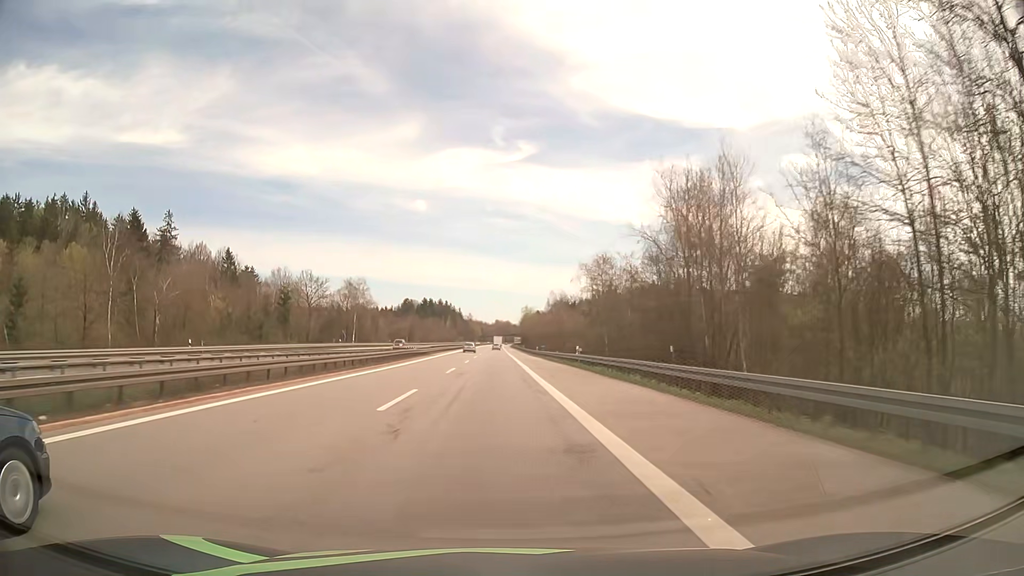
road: motorway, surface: asphalt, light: Day
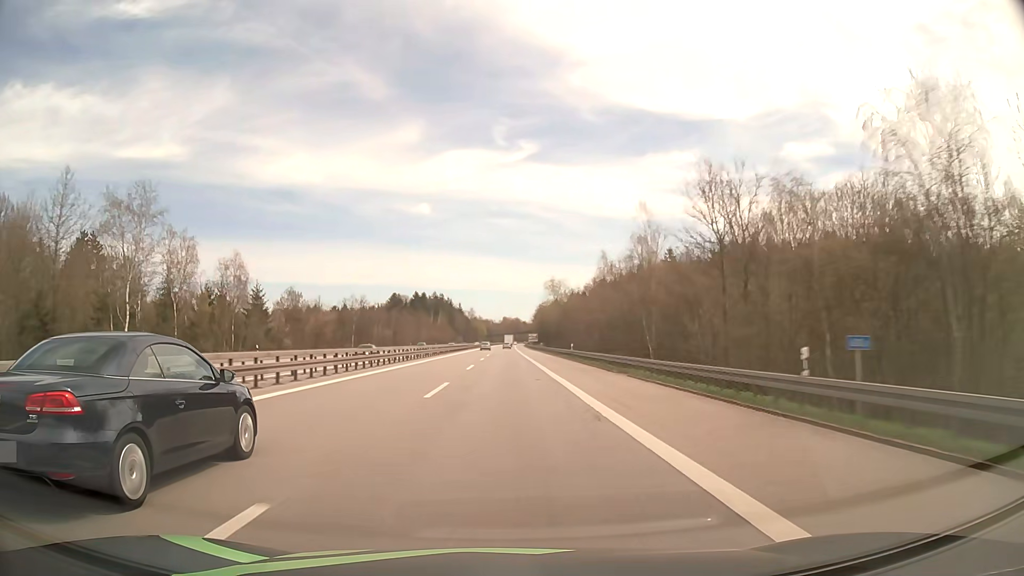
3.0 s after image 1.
(-1.1, +85.2) m; -1°
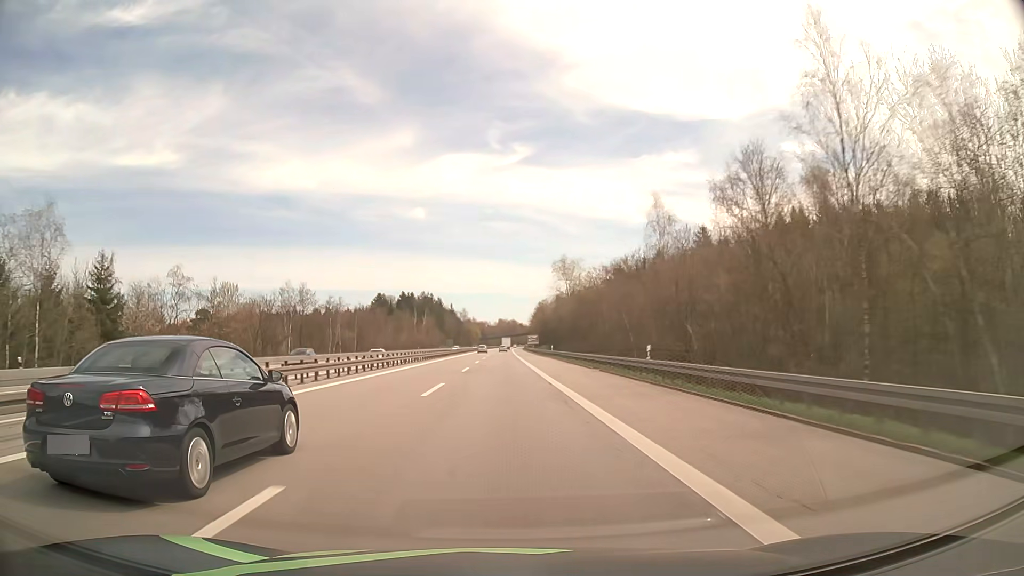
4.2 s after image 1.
(+0.2, +34.3) m; 0°
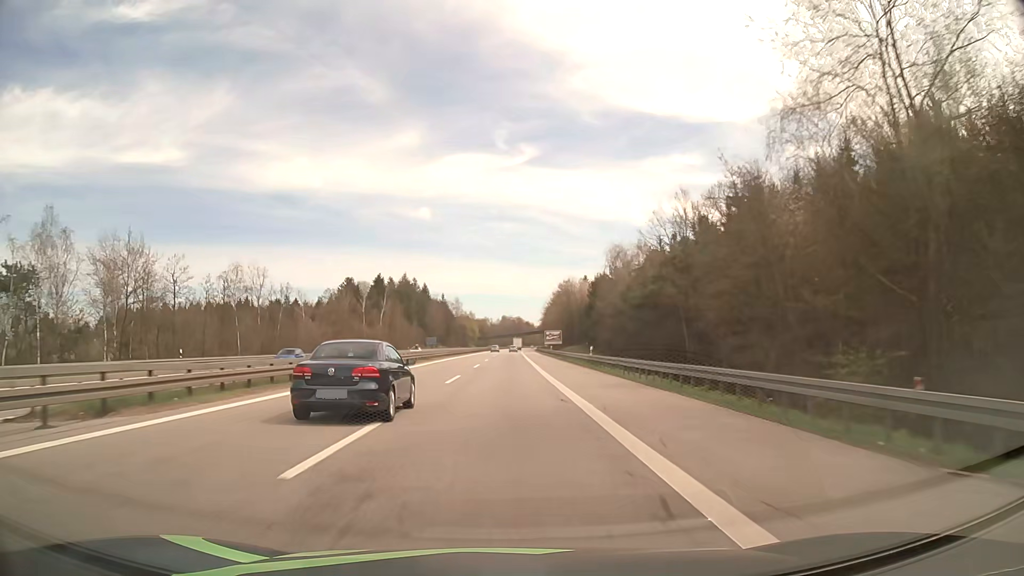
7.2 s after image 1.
(-0.3, +81.7) m; 0°
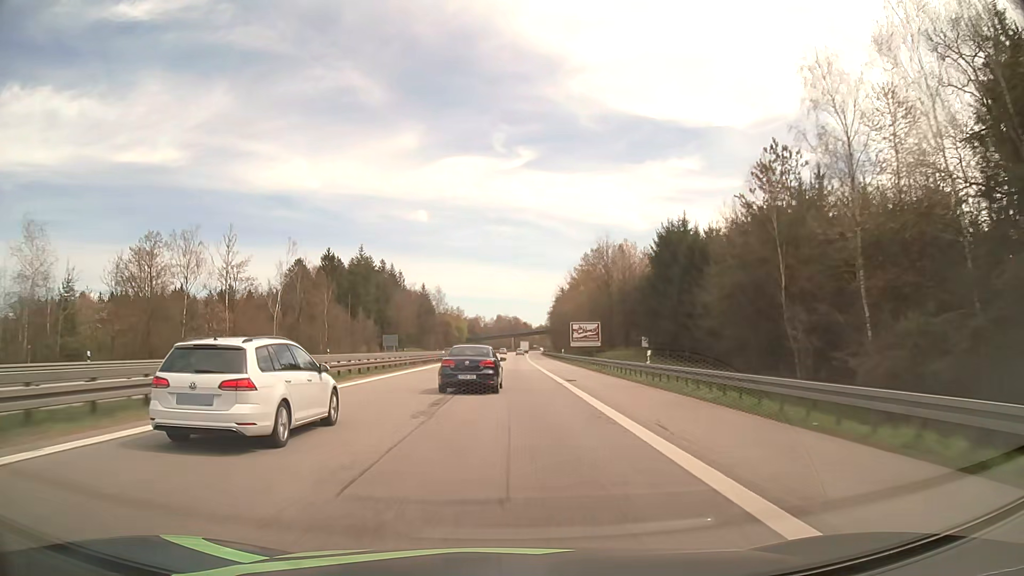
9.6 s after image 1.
(0.0, +64.9) m; 0°
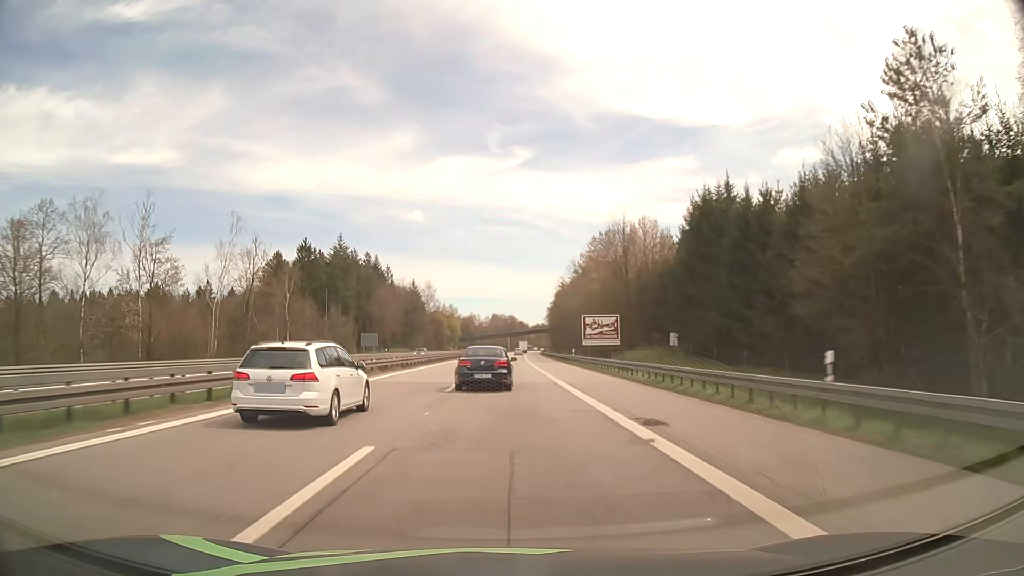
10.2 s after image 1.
(+0.1, +16.9) m; 0°
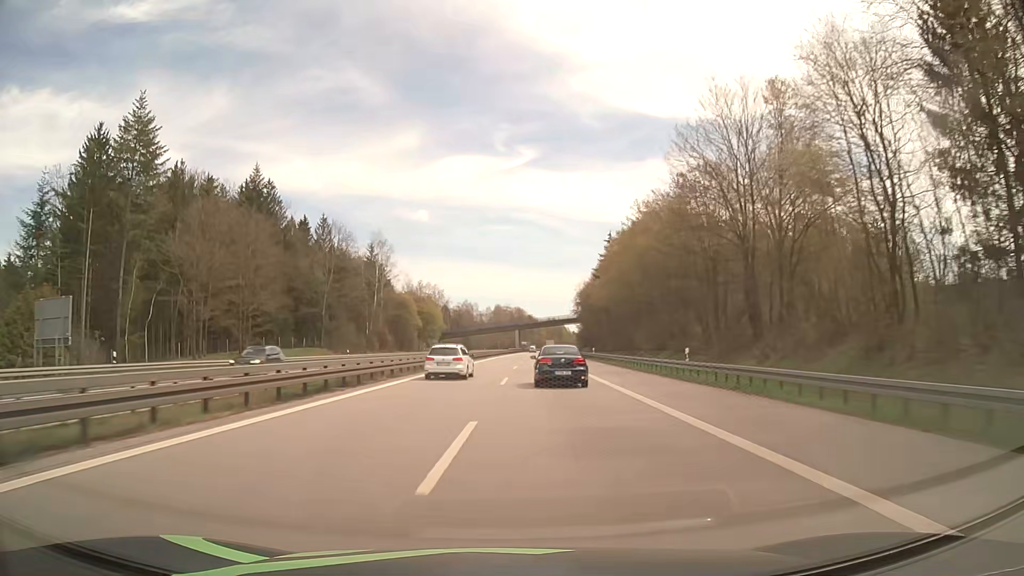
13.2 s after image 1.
(-0.3, +87.9) m; 0°
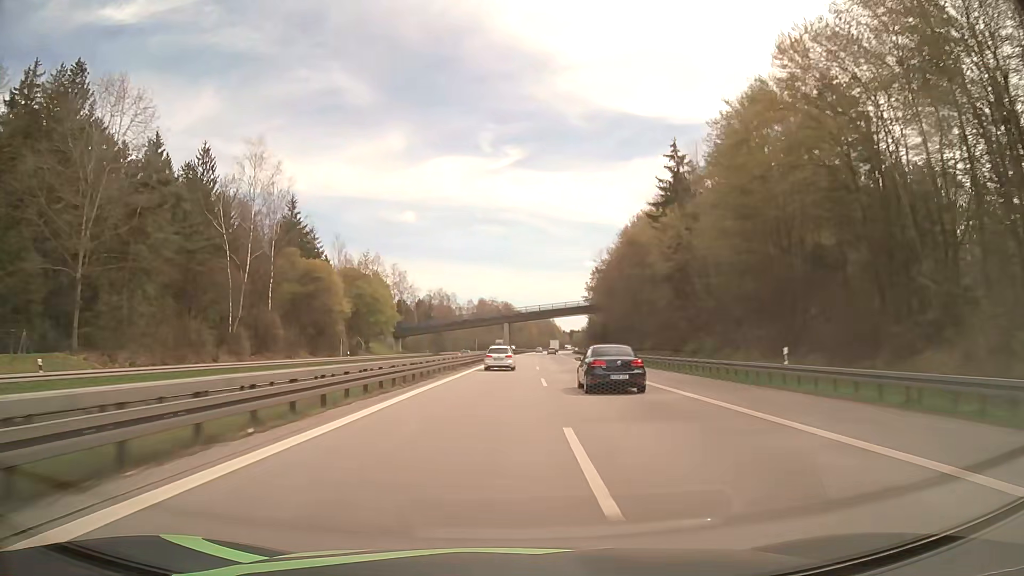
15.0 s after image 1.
(+0.1, +55.5) m; +1°
(0, +10) (0, +20) (0, +30) (+1, +40) (+1, +50) (+1, +60) (+2, +70) (+2, +80) (+3, +90) (+3, +100) m
